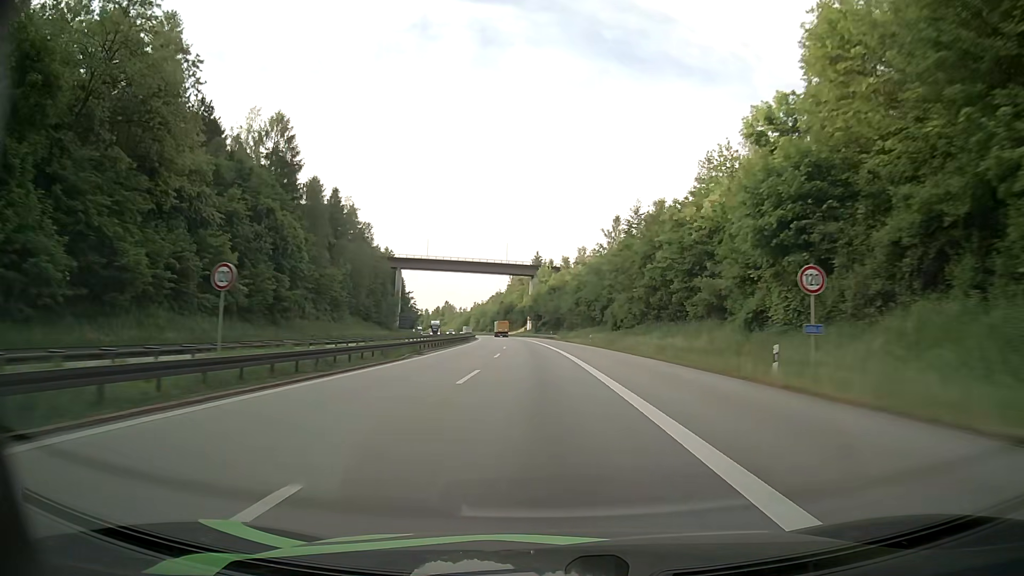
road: motorway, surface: asphalt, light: Day
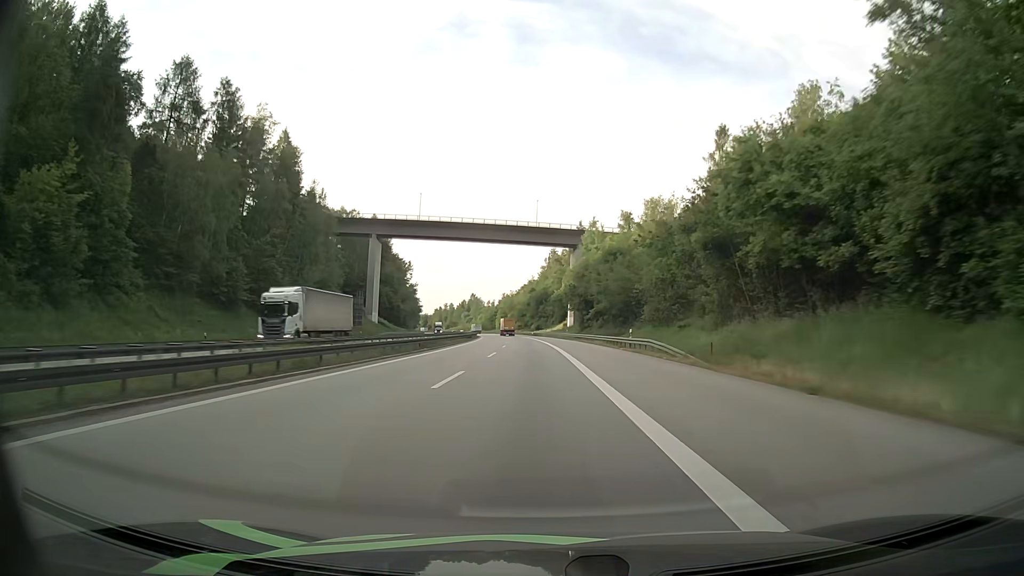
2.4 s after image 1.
(-2.2, +74.1) m; -3°
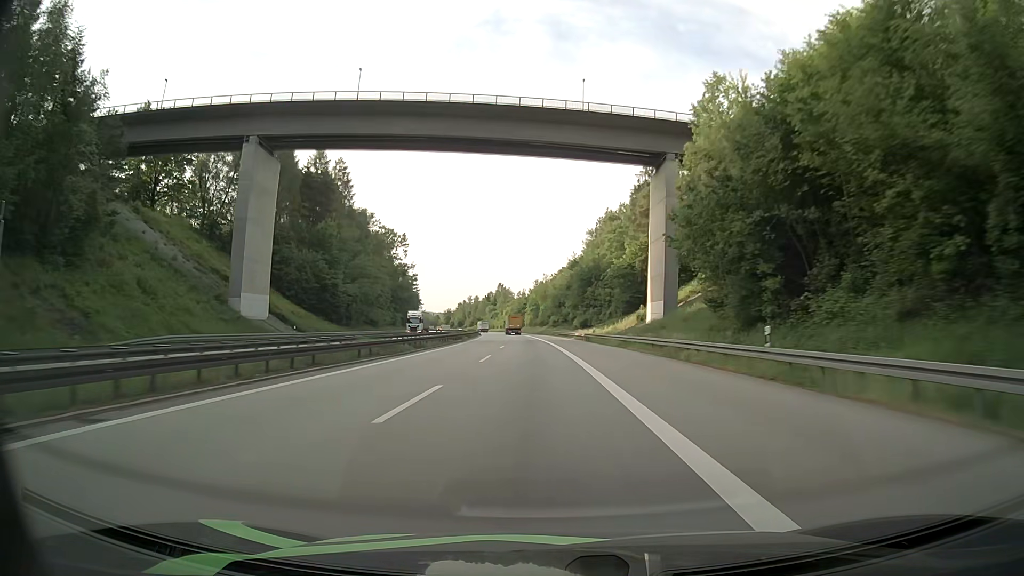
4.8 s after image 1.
(-2.3, +77.9) m; -3°
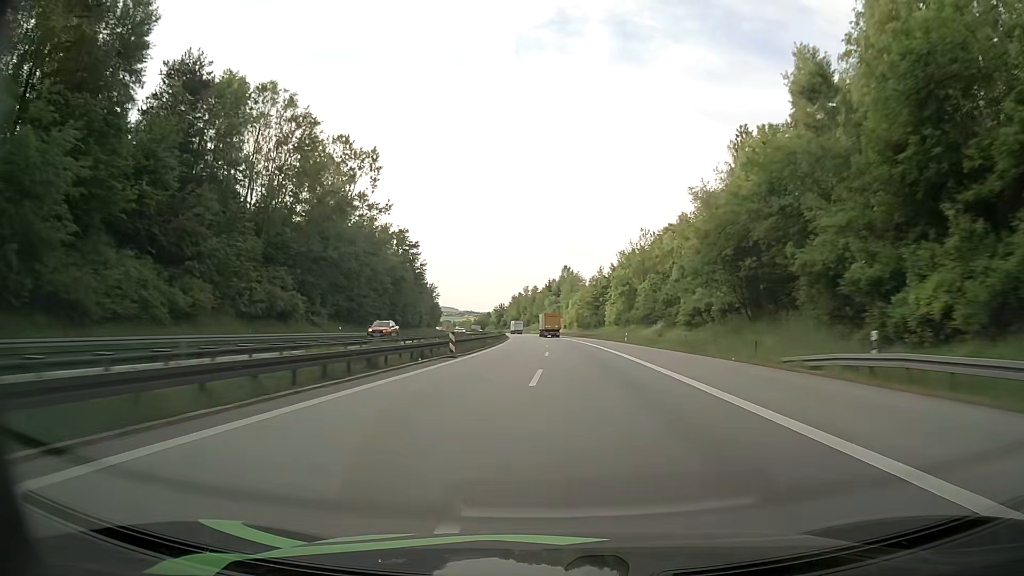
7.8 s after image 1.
(-5.4, +100.3) m; -6°
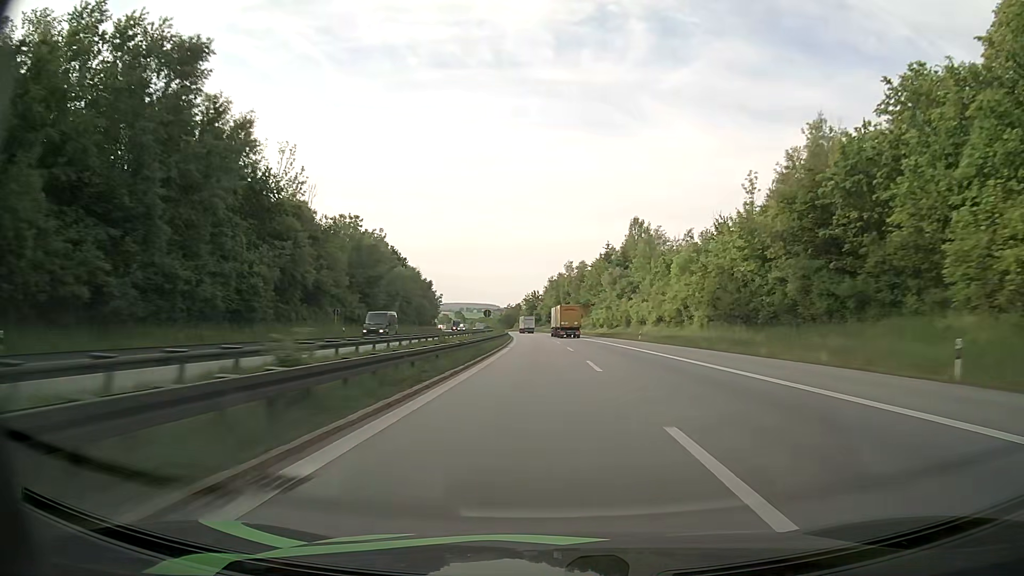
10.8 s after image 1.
(-2.6, +103.1) m; -3°
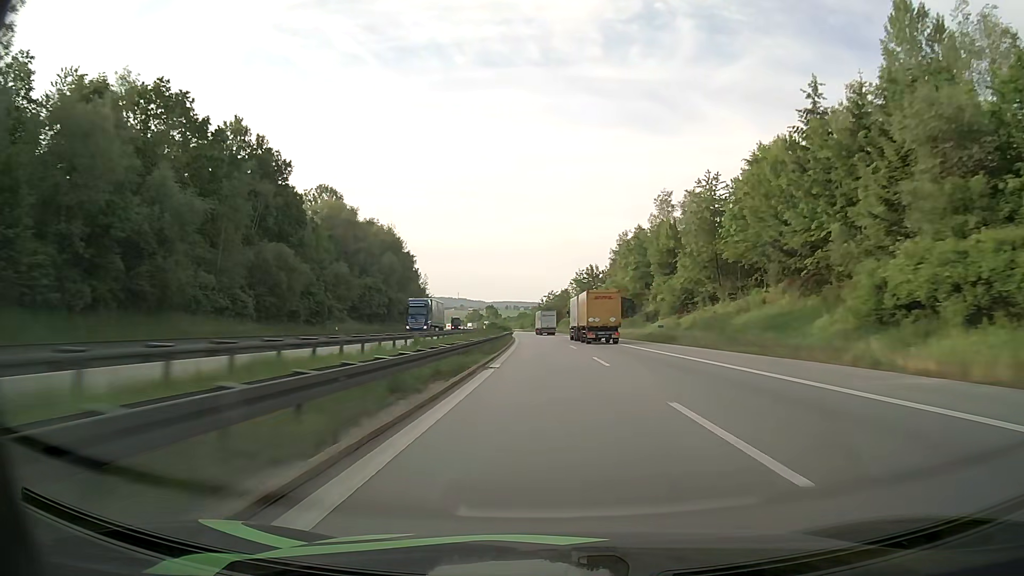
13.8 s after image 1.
(-3.5, +104.3) m; -4°
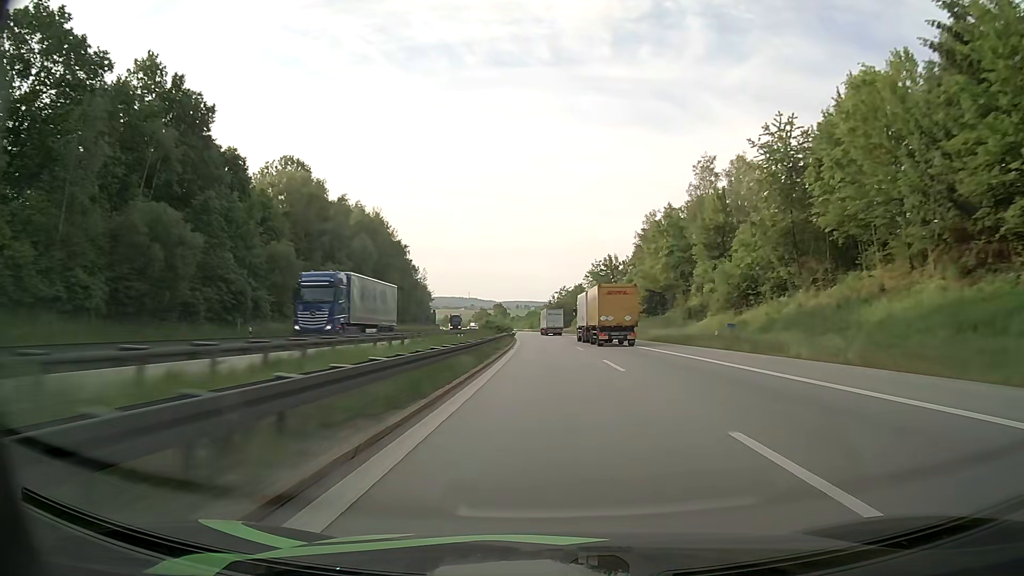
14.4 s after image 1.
(-0.1, +21.0) m; -1°
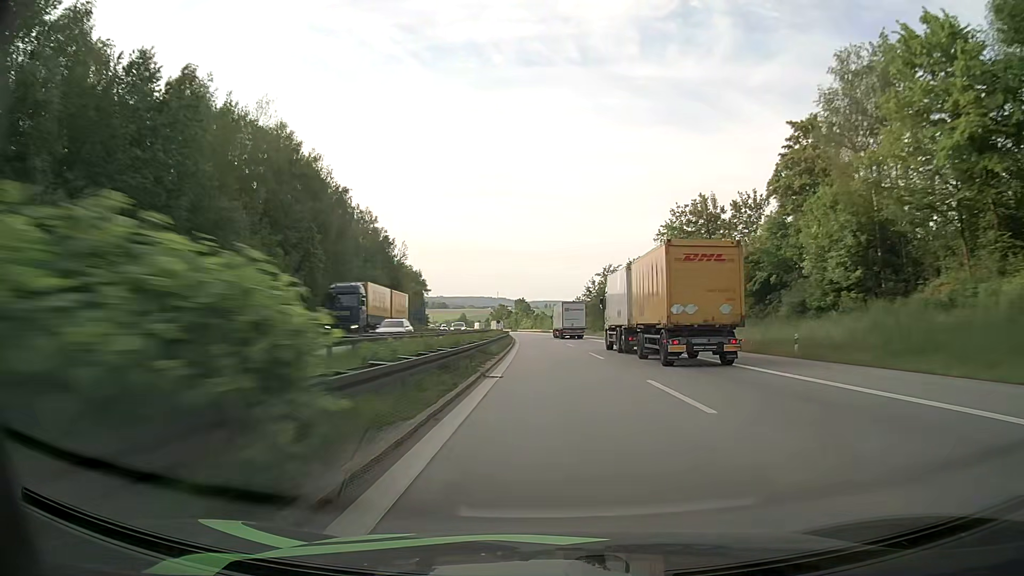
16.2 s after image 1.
(-1.6, +63.3) m; -3°
(0, +10) (0, +20) (0, +30) (0, +40) (-1, +50) (-1, +60) (-2, +70) (-2, +80) (-3, +90) (-3, +100) m
